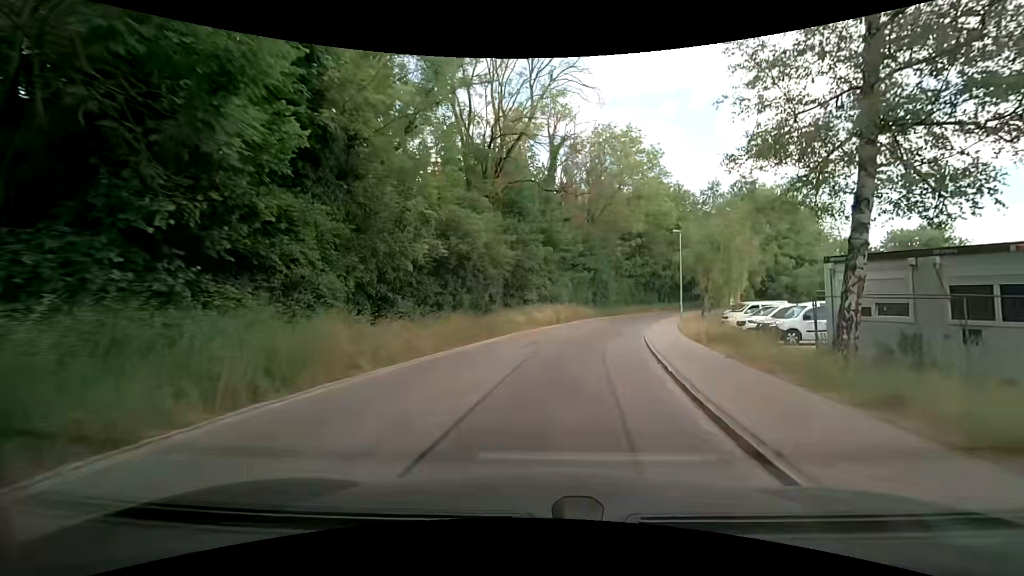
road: residential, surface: paved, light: Day
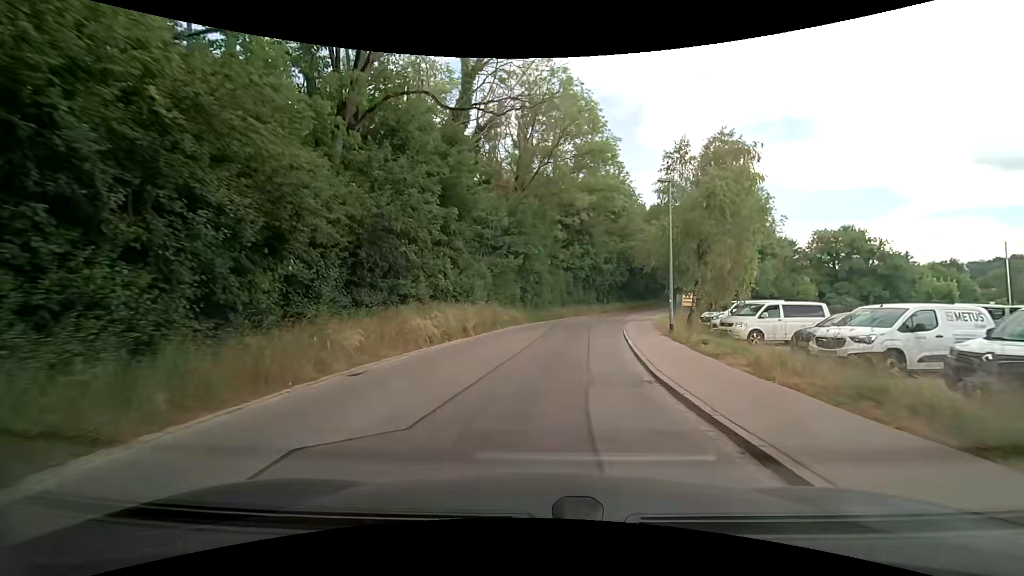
(+1.4, +14.5) m; +10°
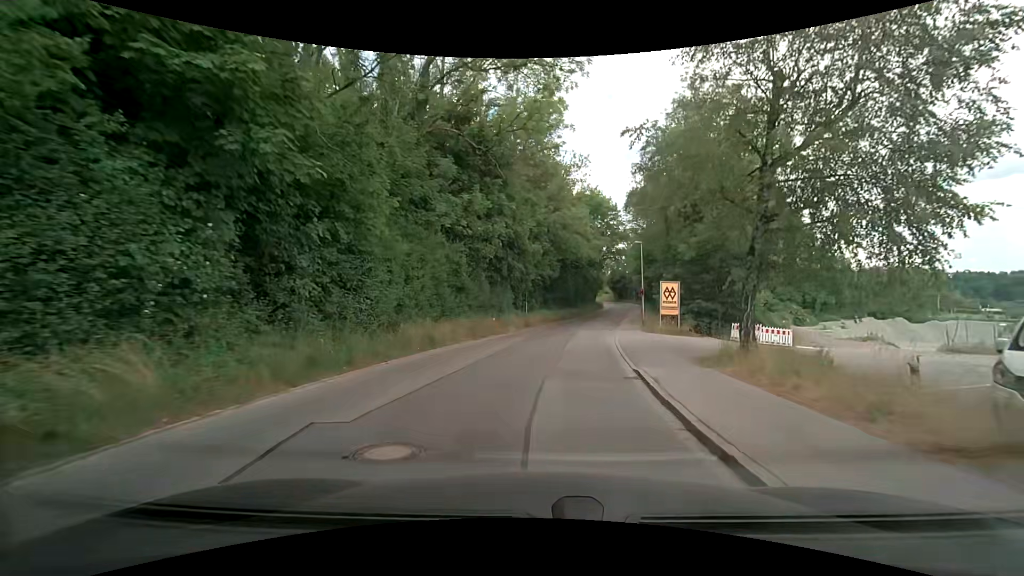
(+2.3, +25.7) m; +9°
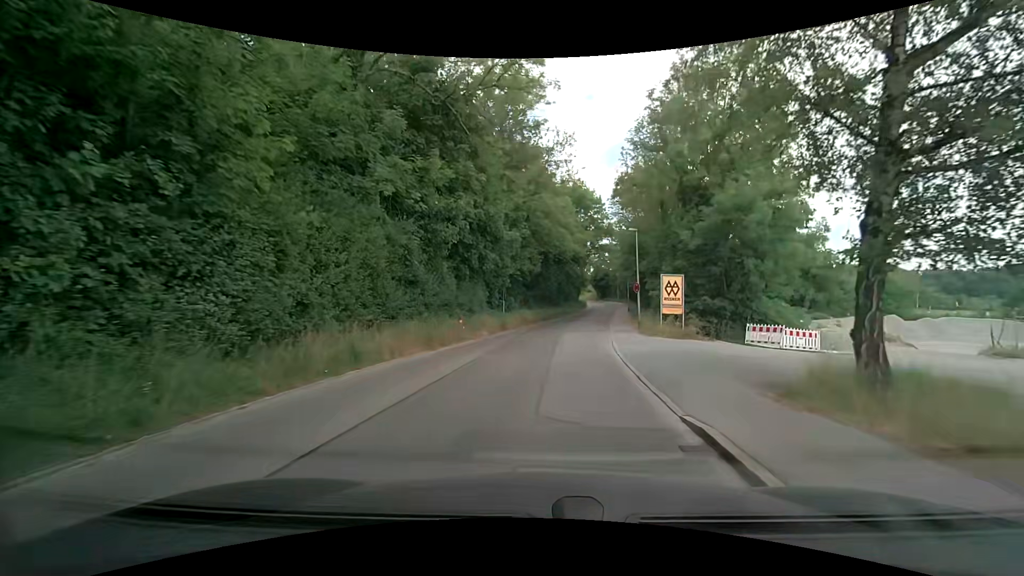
(+0.2, +5.4) m; +4°
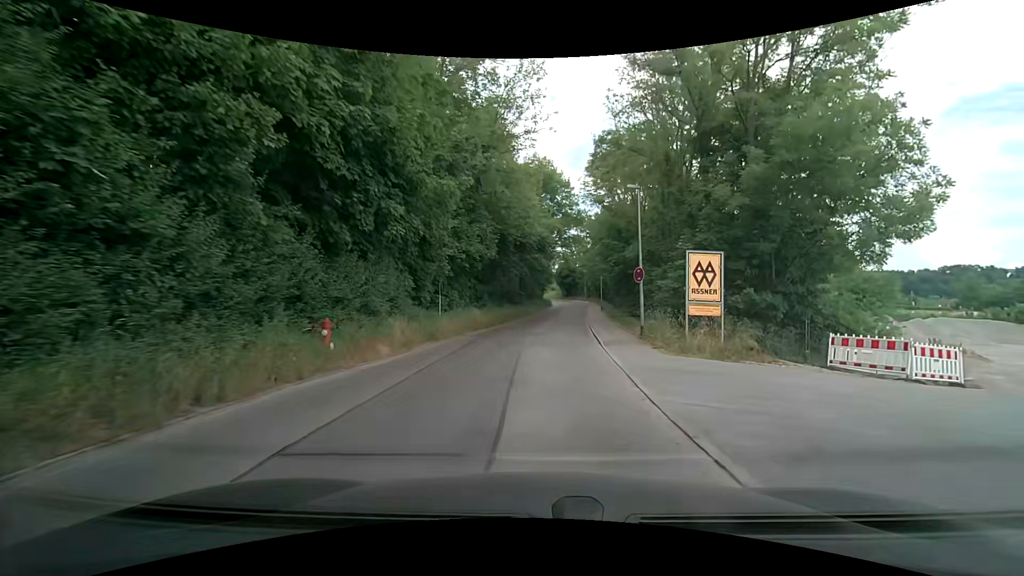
(+0.3, +11.0) m; +3°
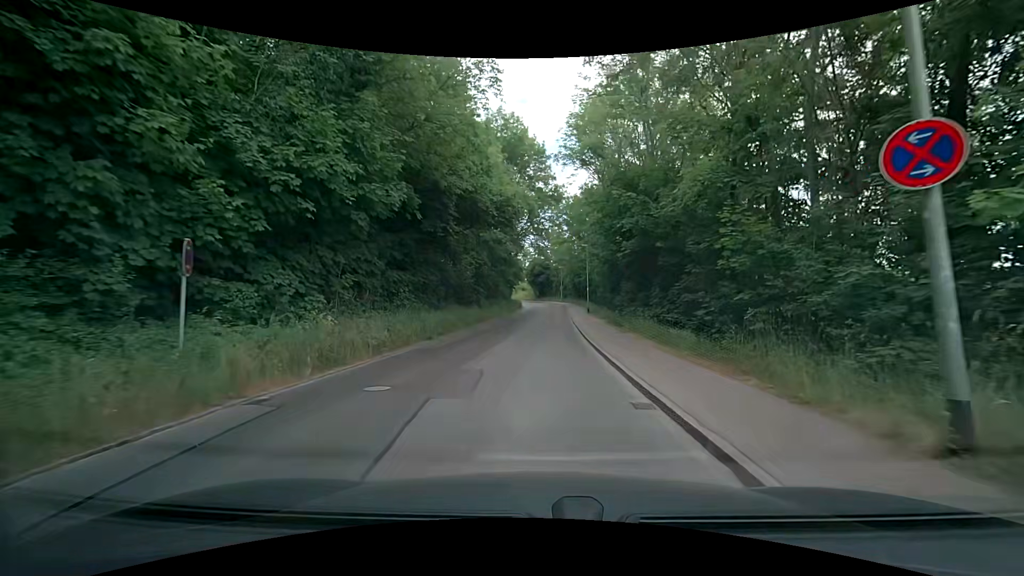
(+0.8, +15.8) m; +4°
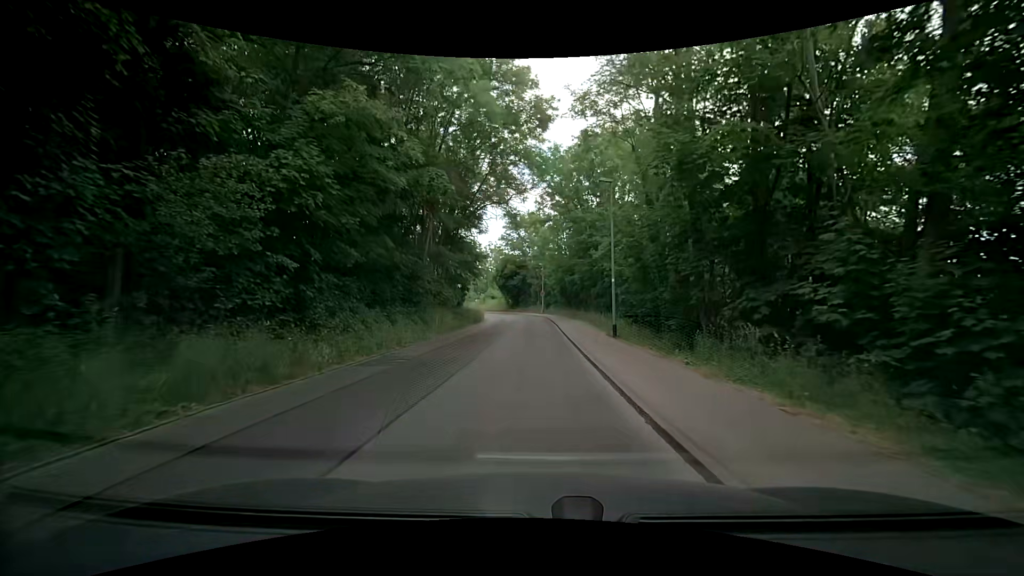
(+1.0, +26.0) m; +3°
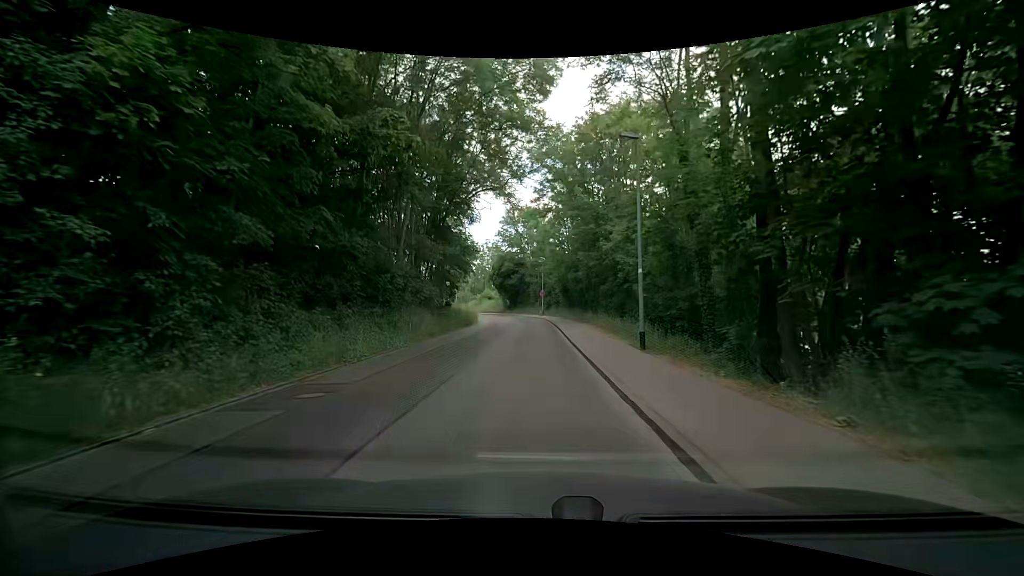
(0.0, +5.2) m; 0°
(0, +10) (0, +20) (0, +30) (0, +40) (-1, +50) (-3, +60) (-6, +69) (-9, +79) (-13, +88) (-18, +97) m
